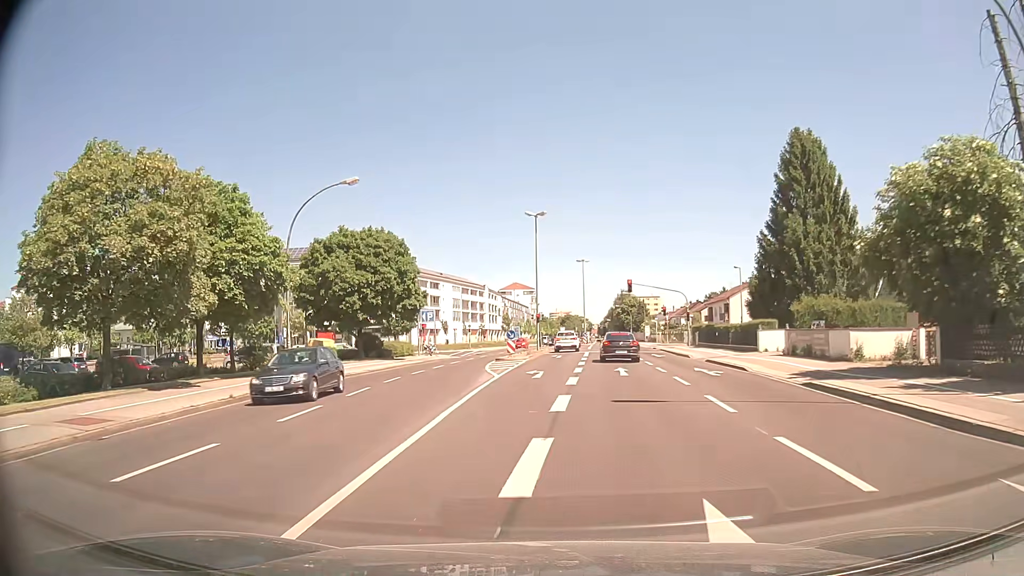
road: secondary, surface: asphalt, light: Day
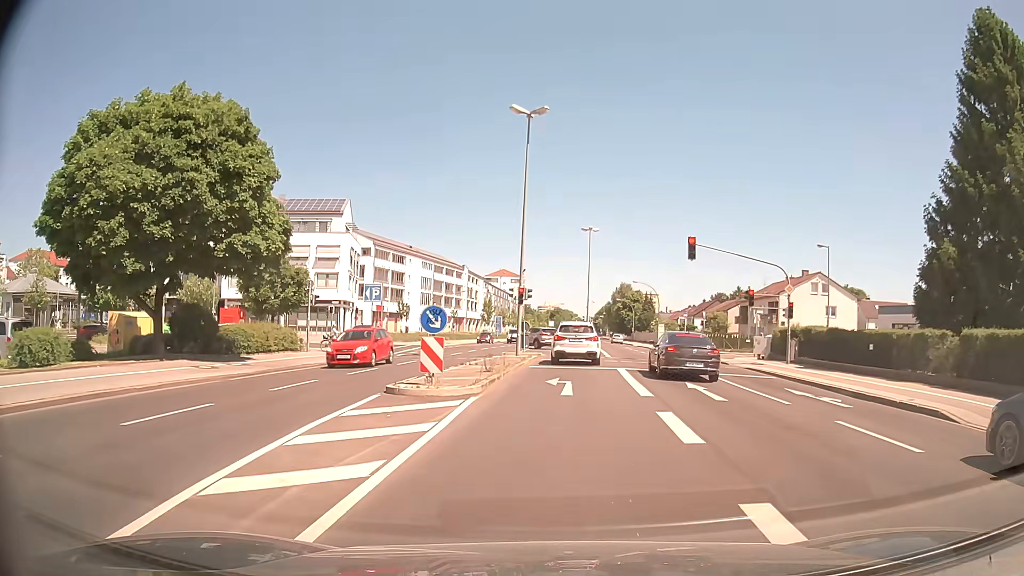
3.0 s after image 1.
(+0.1, +27.1) m; +2°
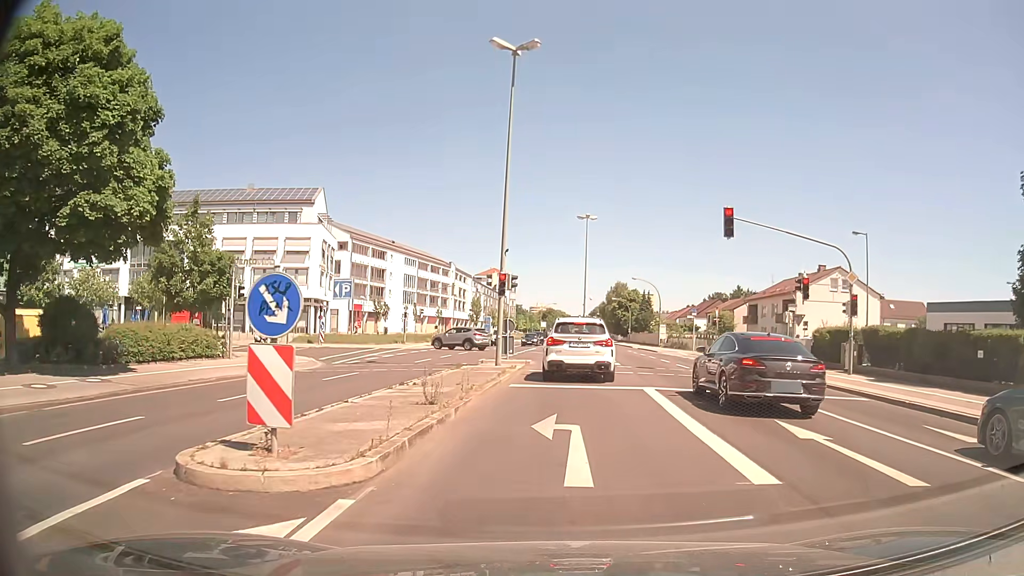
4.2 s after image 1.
(+0.1, +8.1) m; 0°
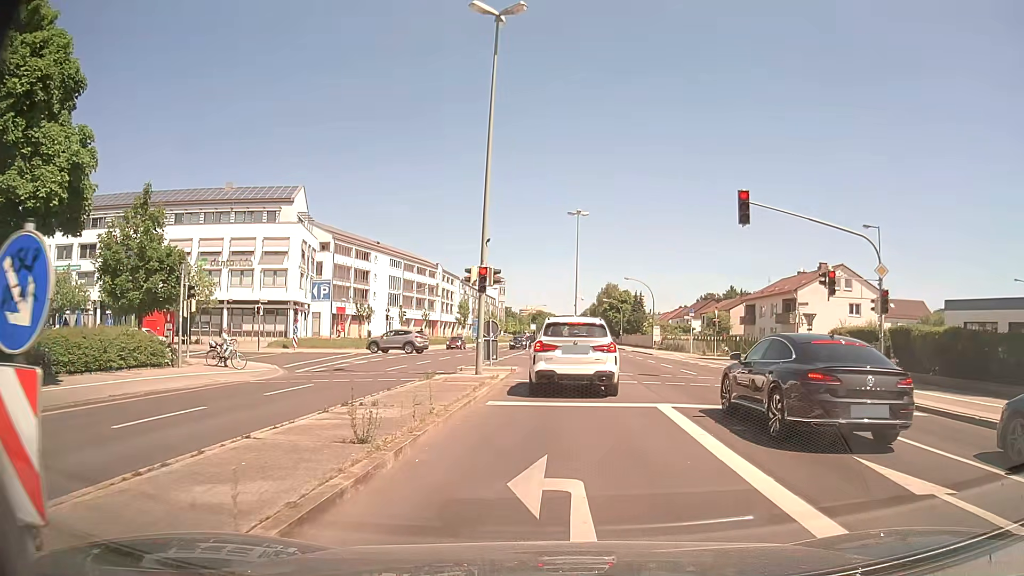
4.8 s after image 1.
(0.0, +3.3) m; +1°
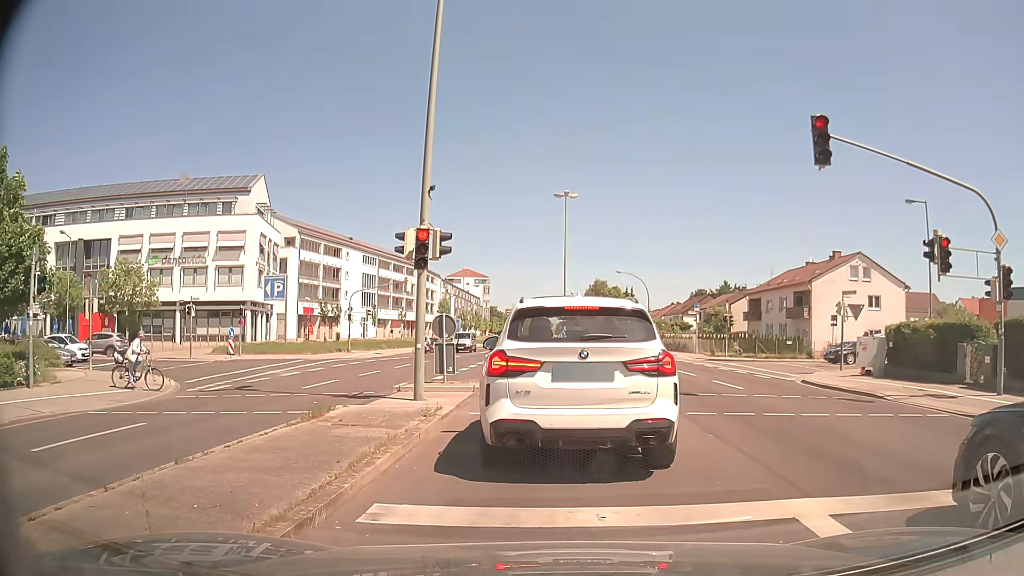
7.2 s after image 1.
(0.0, +7.3) m; 0°
